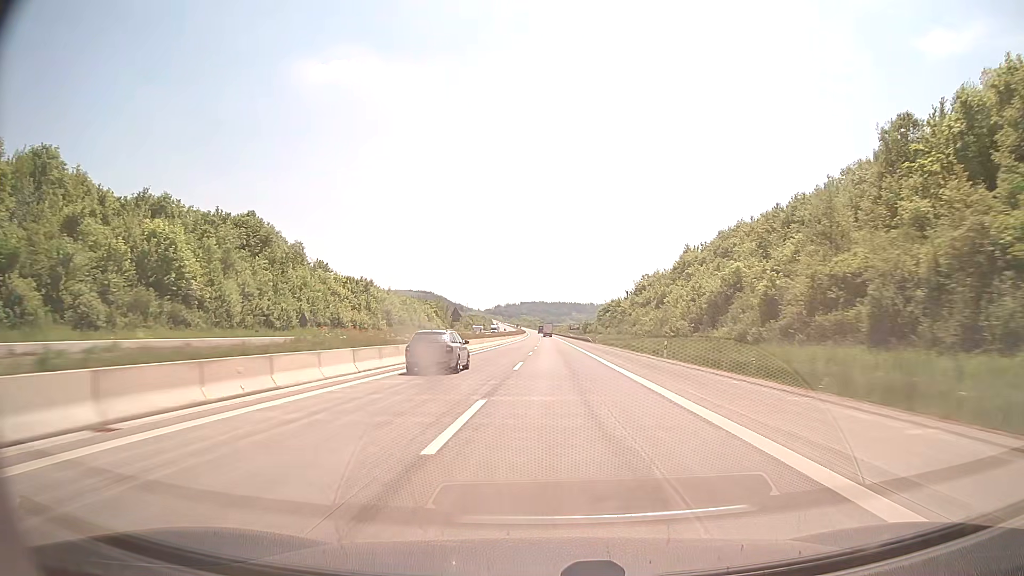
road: motorway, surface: concrete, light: Day
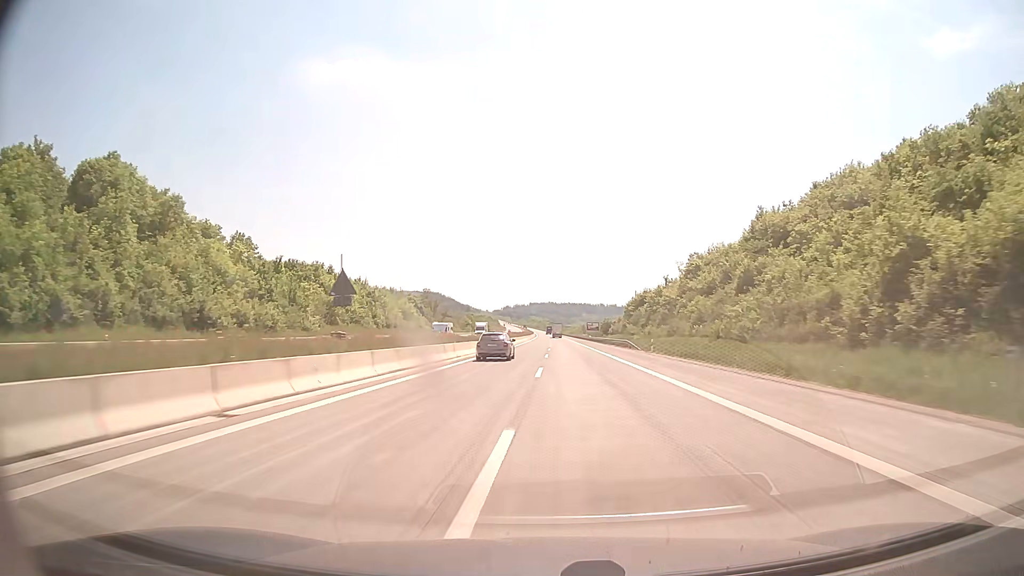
(-0.3, +39.6) m; -1°
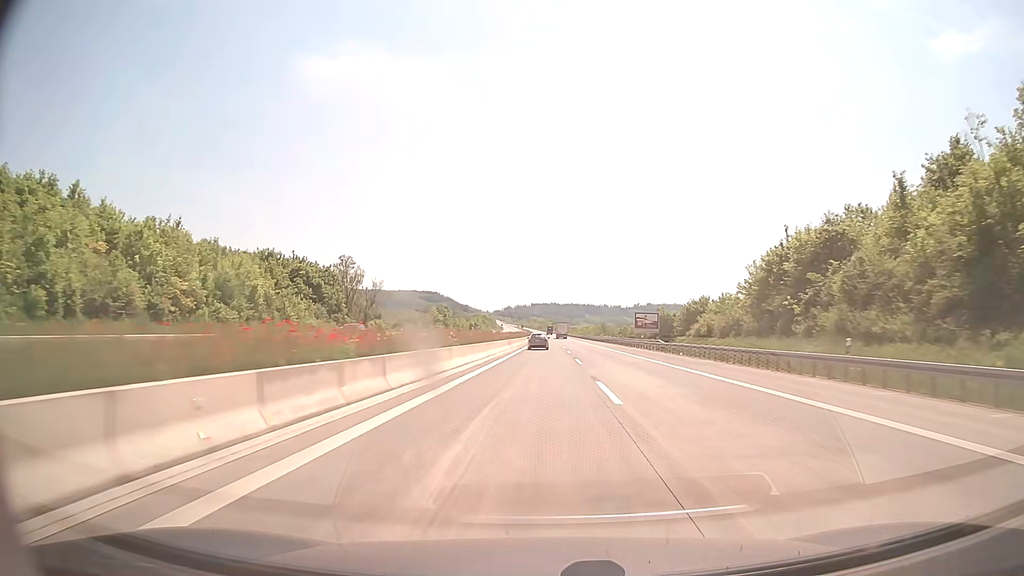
(-0.6, +79.2) m; 0°
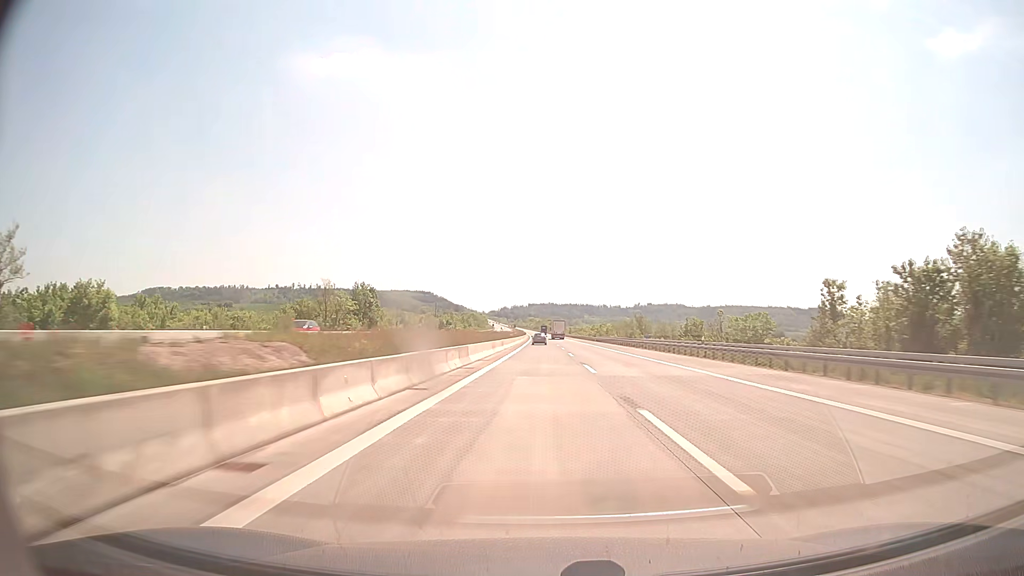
(+0.7, +79.2) m; 0°
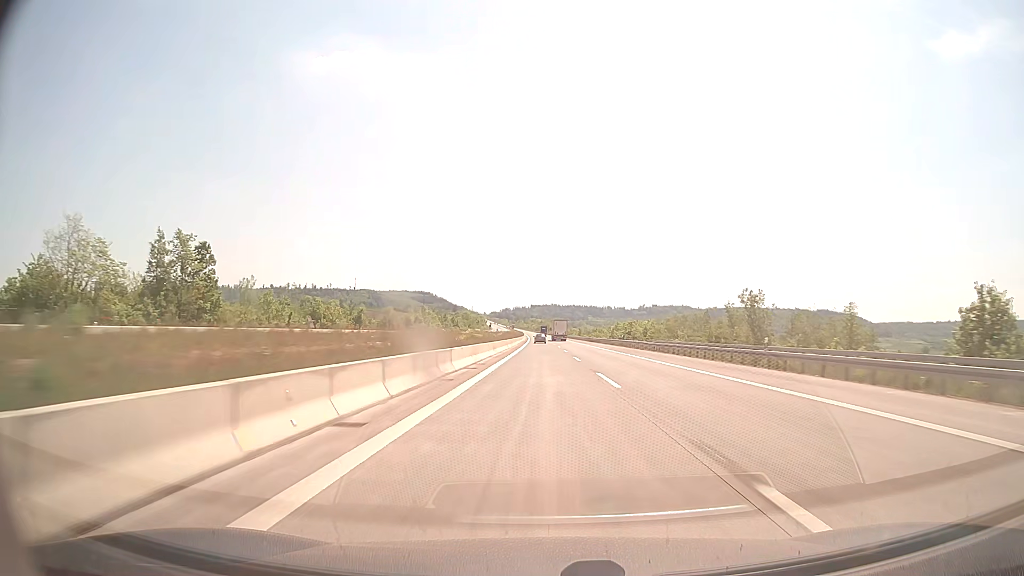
(-0.1, +59.4) m; 0°
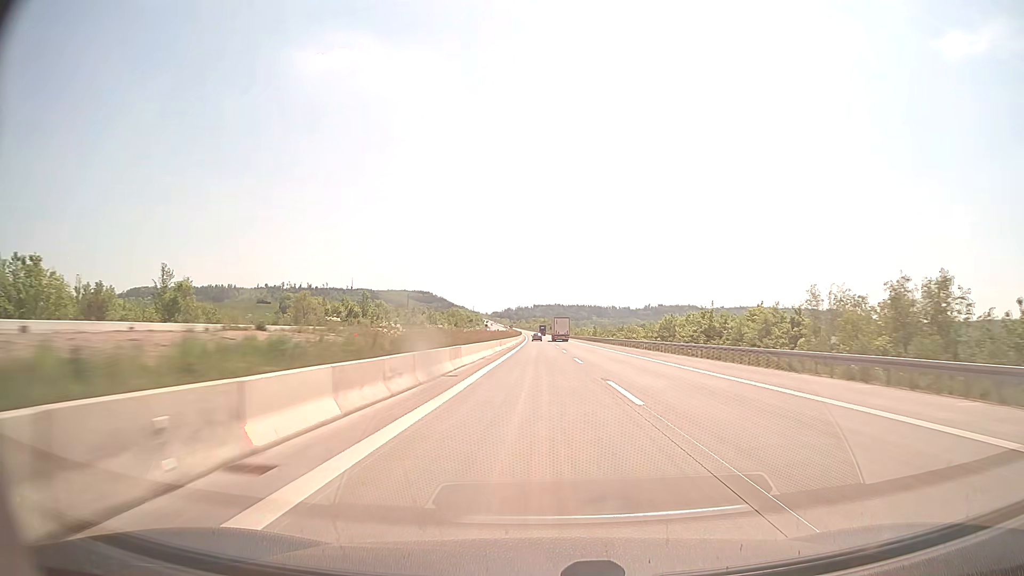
(0.0, +59.4) m; 0°
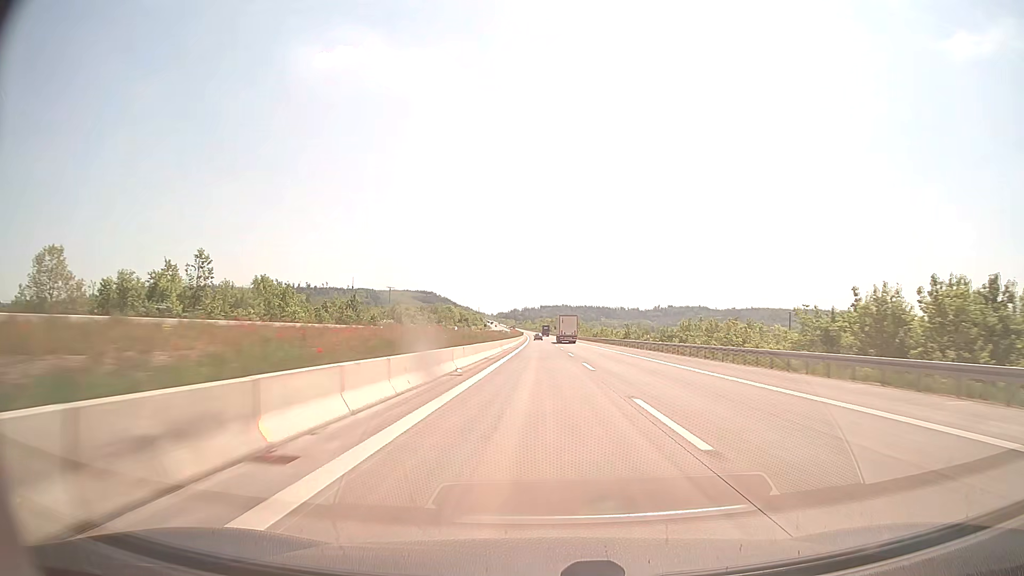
(-0.4, +59.4) m; -1°
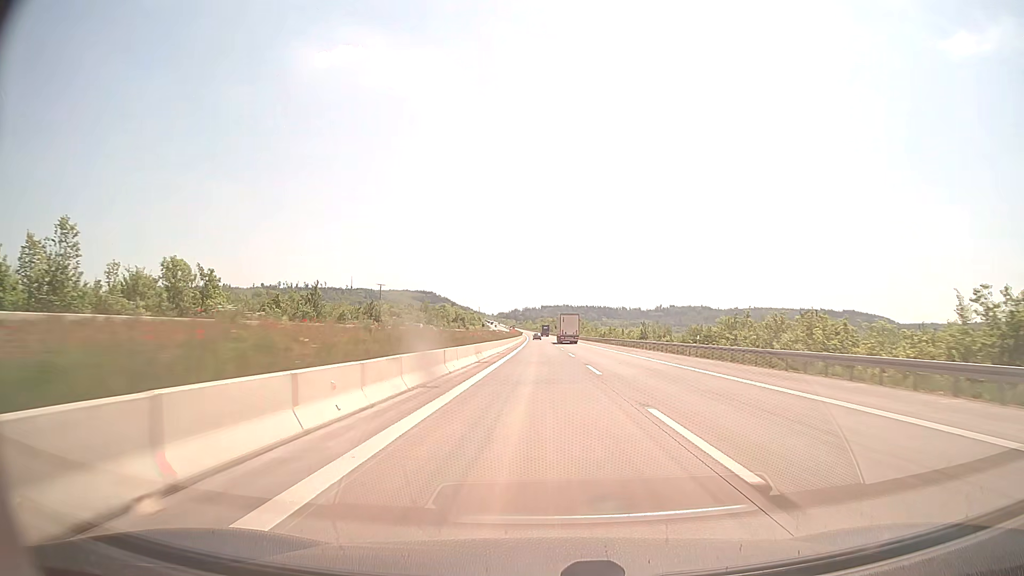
(0.0, +19.8) m; 0°
(0, +10) (0, +20) (0, +30) (0, +40) (0, +50) (0, +60) (0, +70) (0, +80) (-1, +90) (-1, +100) m
